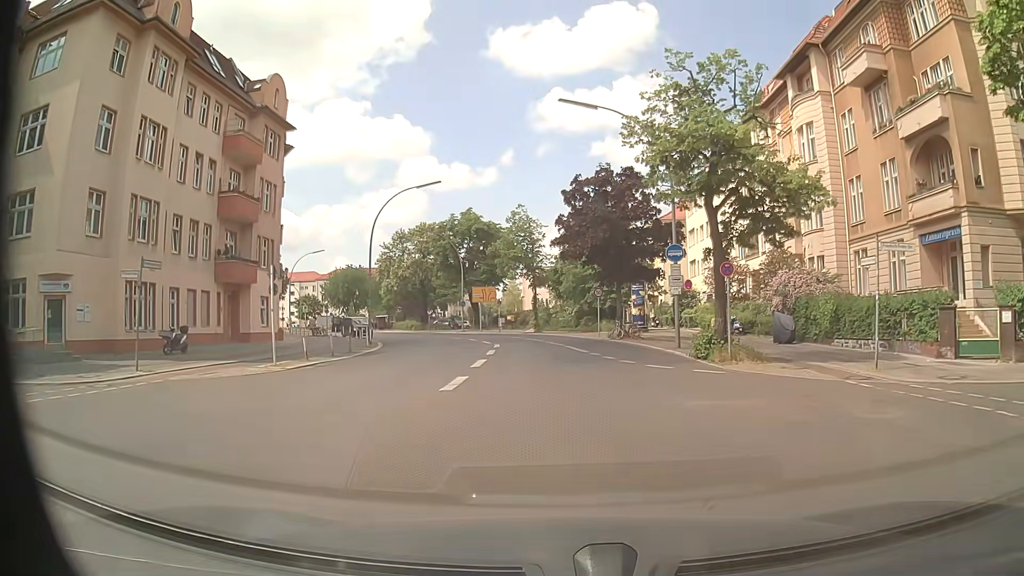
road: secondary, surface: asphalt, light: Day
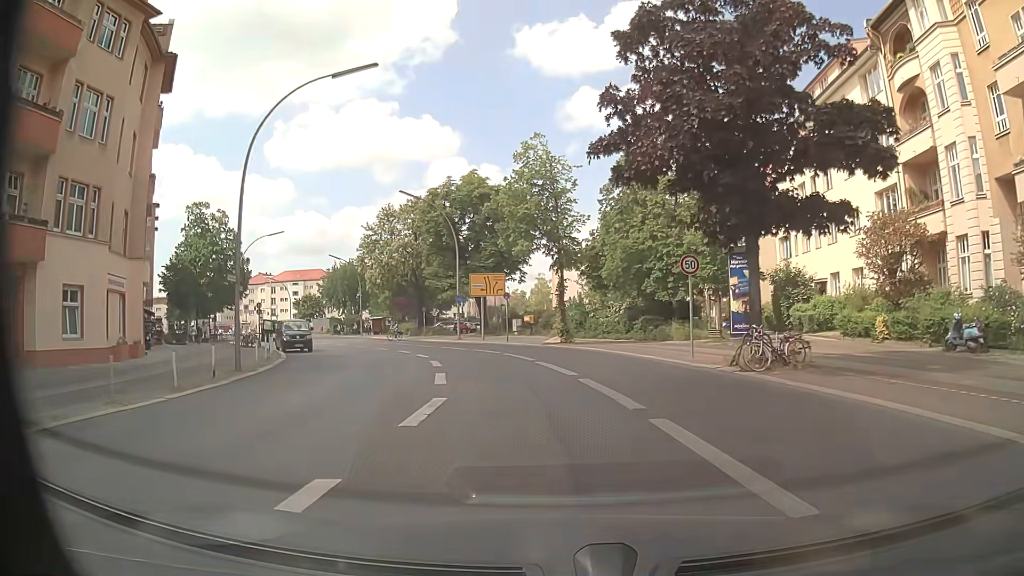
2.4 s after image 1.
(-0.2, +22.0) m; -2°
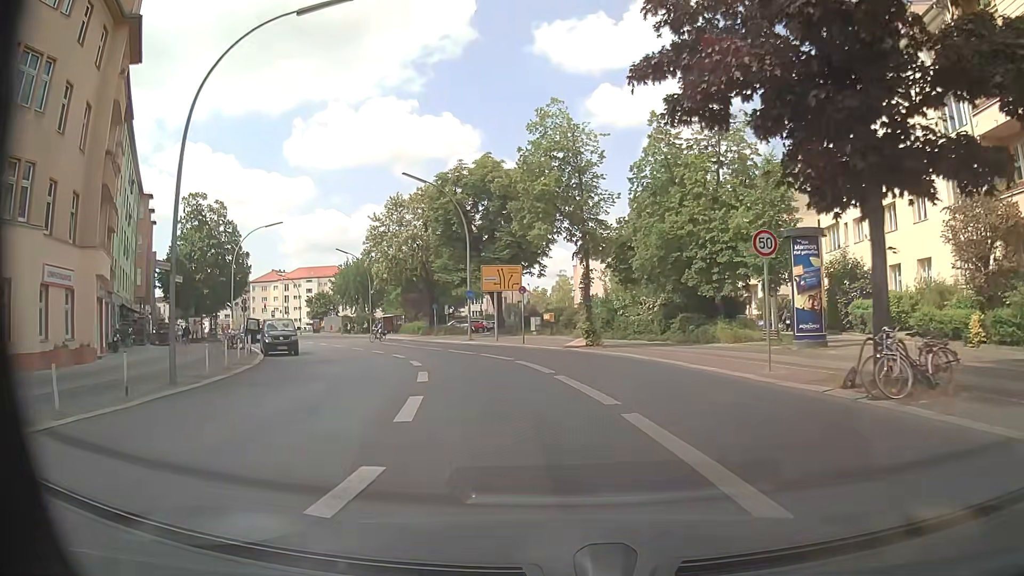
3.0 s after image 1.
(-0.1, +5.5) m; -3°
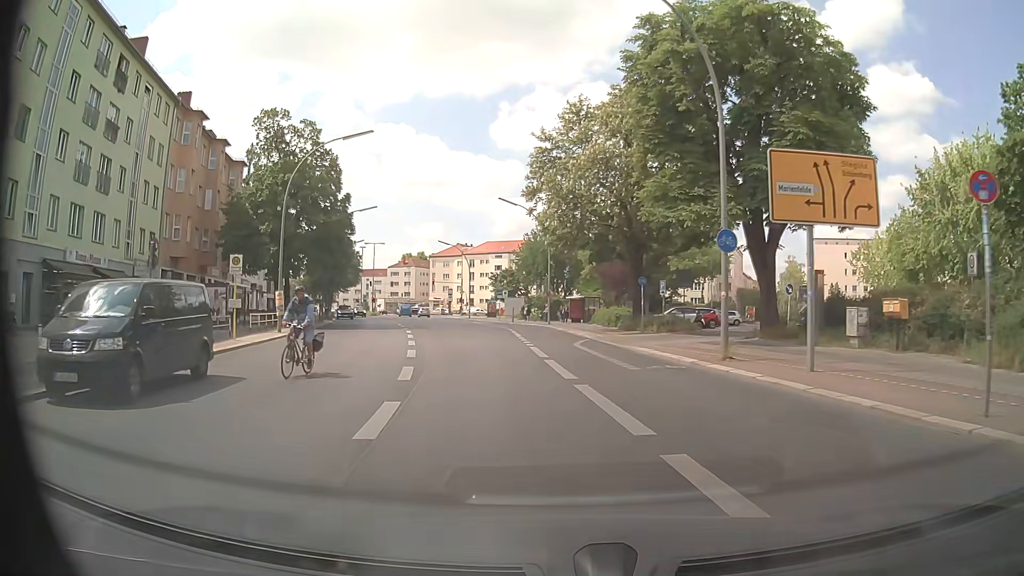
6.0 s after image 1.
(-3.5, +26.4) m; -17°
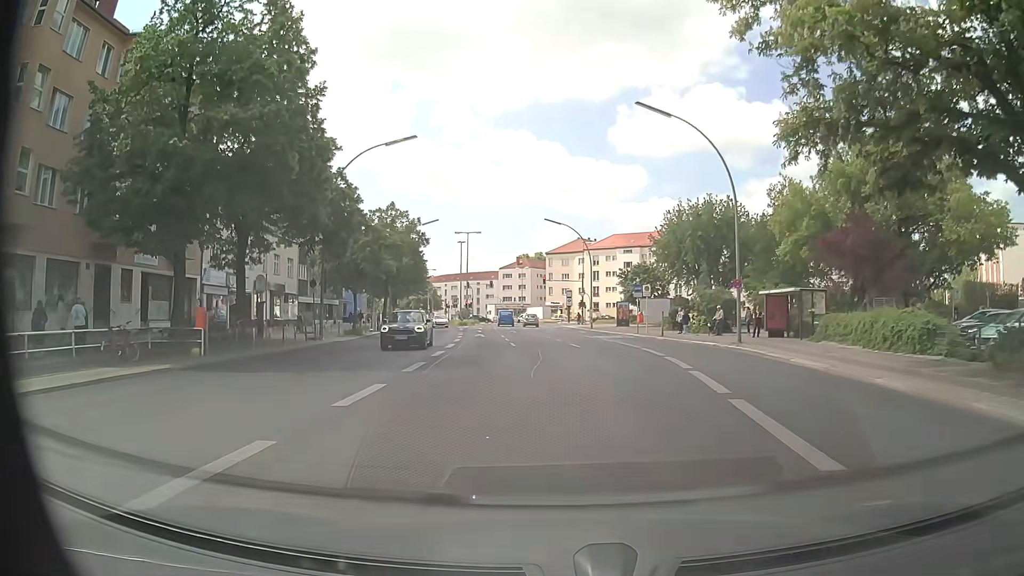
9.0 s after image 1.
(-3.0, +27.6) m; -11°
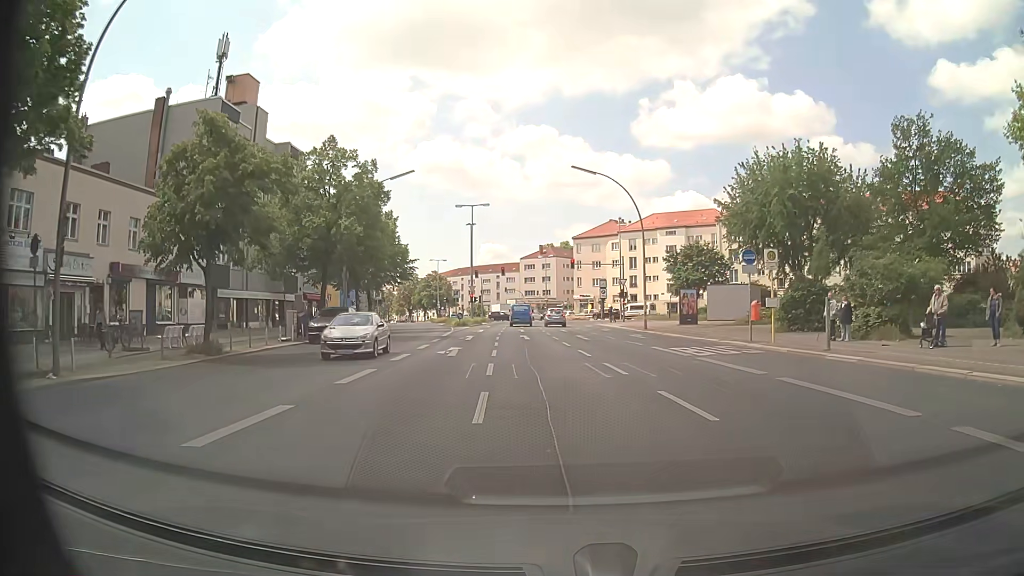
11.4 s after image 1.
(-0.6, +21.9) m; -2°
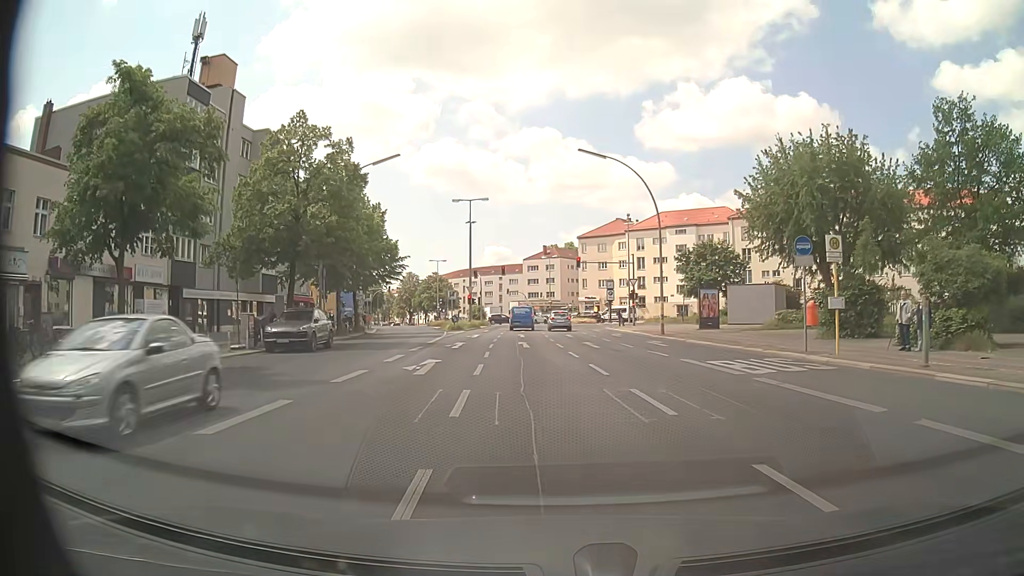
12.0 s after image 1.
(0.0, +5.3) m; 0°
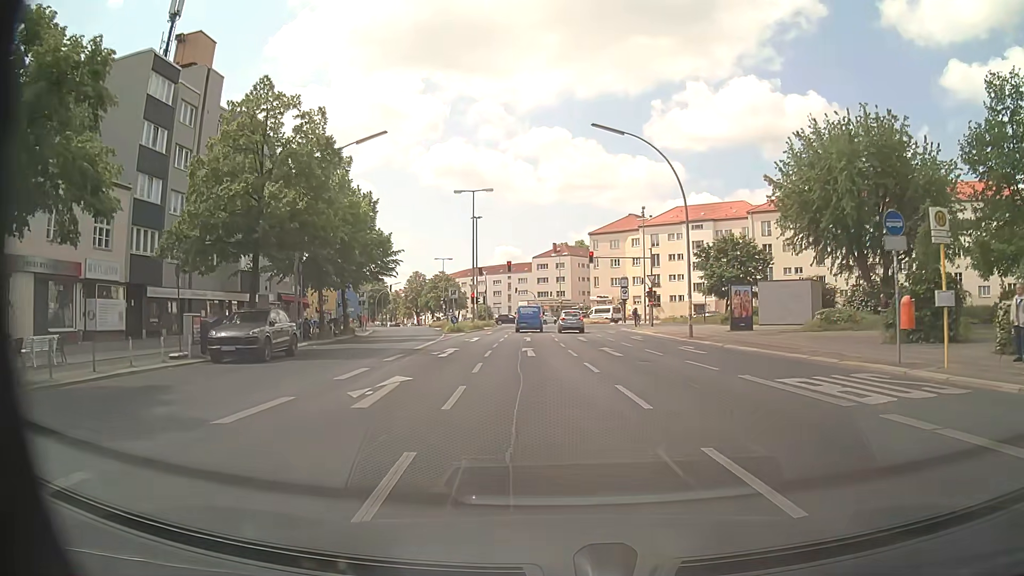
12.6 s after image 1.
(-0.1, +5.3) m; -1°
(0, +10) (-1, +20) (-1, +30) (-2, +40) (-2, +50) (-2, +60) (-2, +70) (-2, +80) (-2, +90) (-3, +100) m
